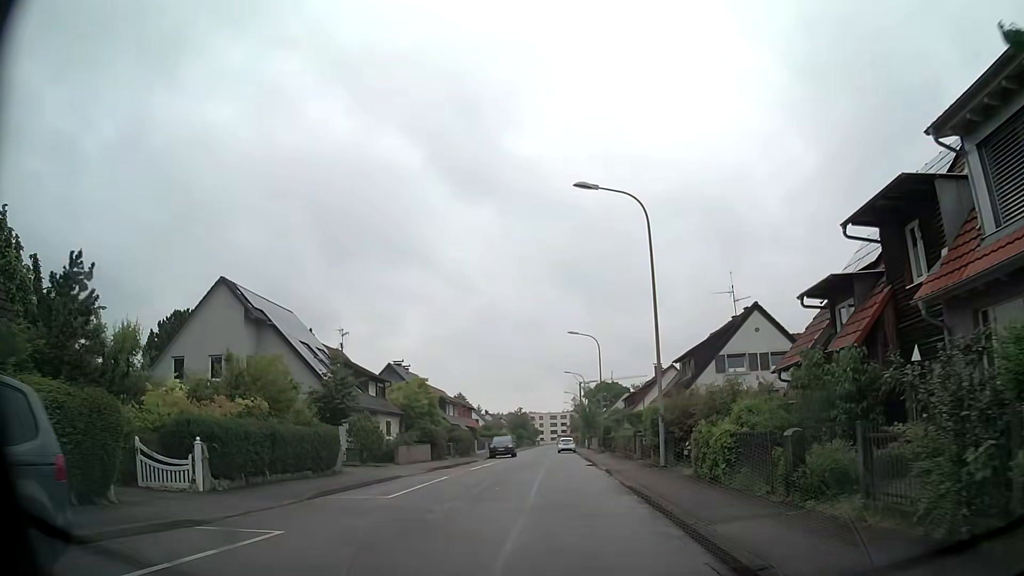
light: Day
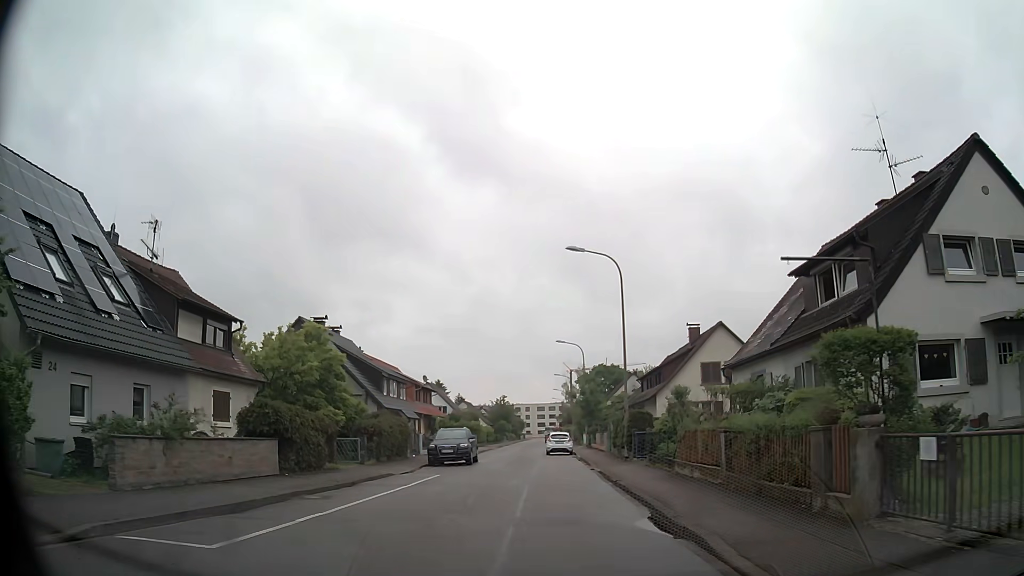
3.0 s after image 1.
(+0.4, +22.3) m; +1°
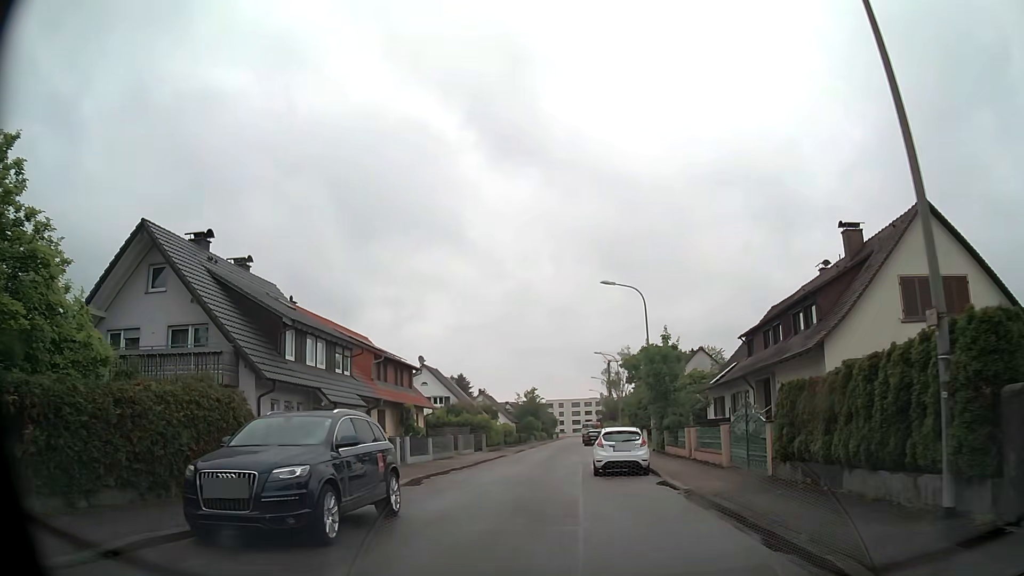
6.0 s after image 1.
(-0.1, +22.6) m; -2°
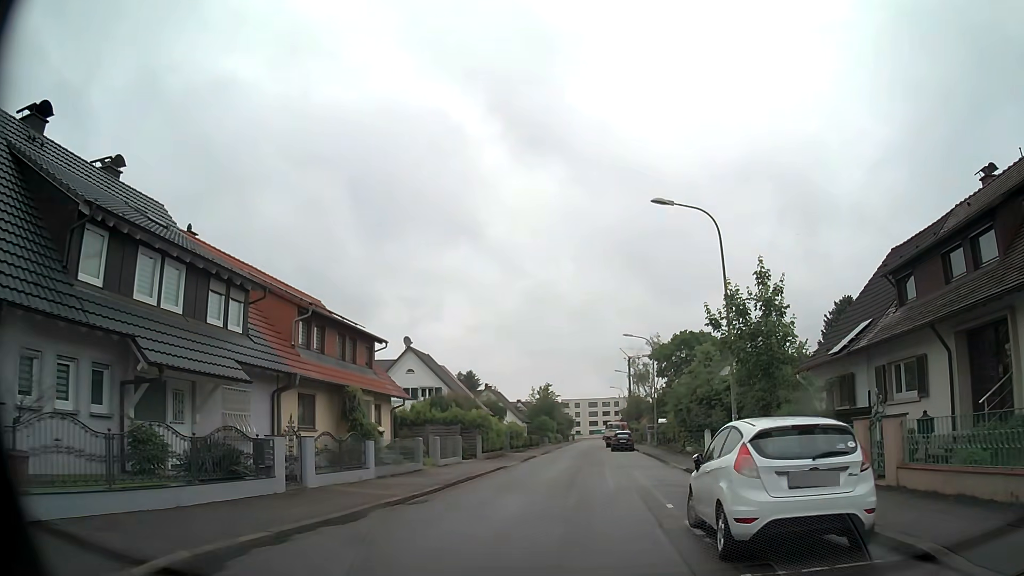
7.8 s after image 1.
(-0.3, +13.5) m; -2°
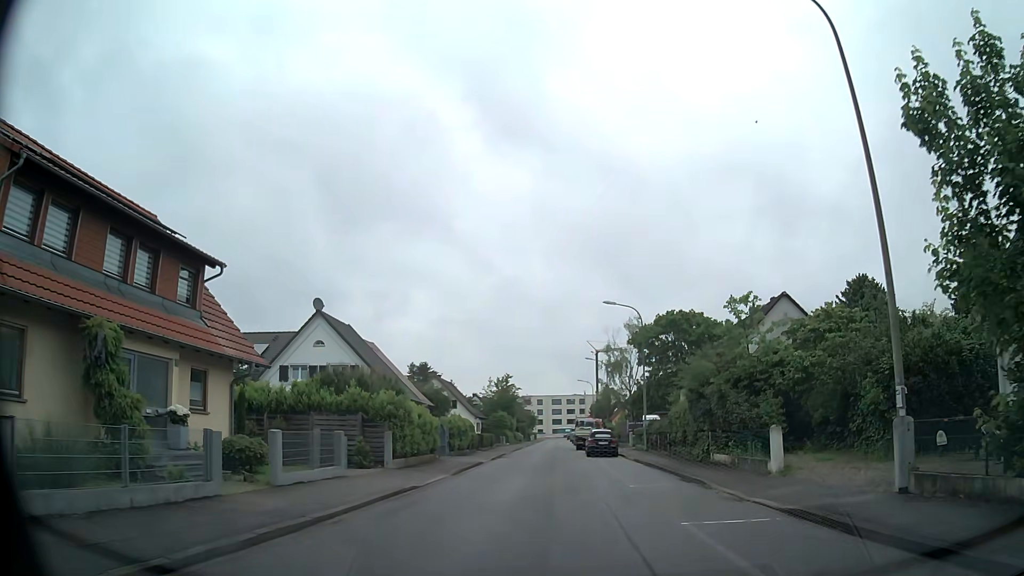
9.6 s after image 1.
(+0.4, +13.5) m; +3°
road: residential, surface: asphalt
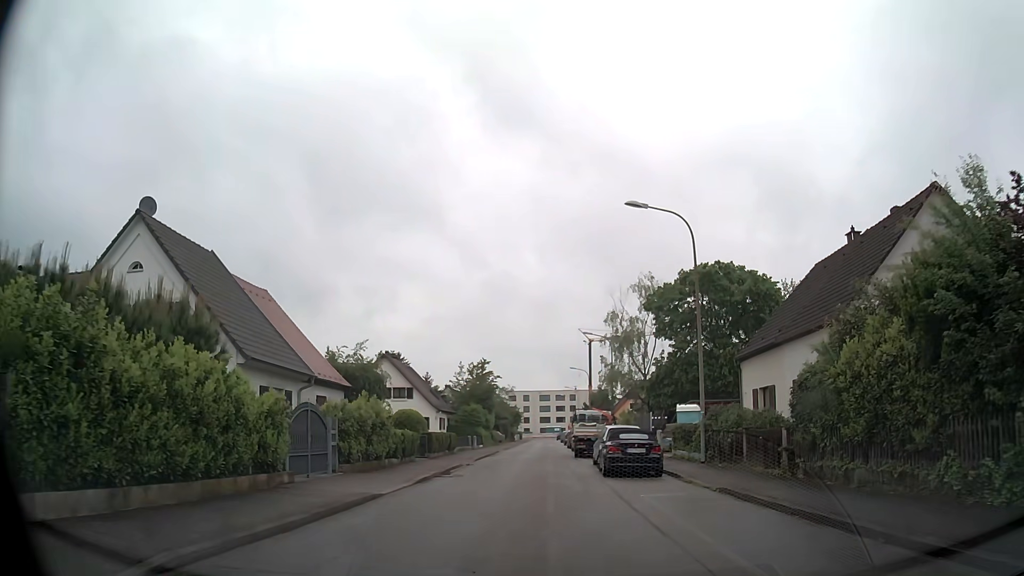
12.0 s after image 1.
(+0.3, +18.1) m; +1°
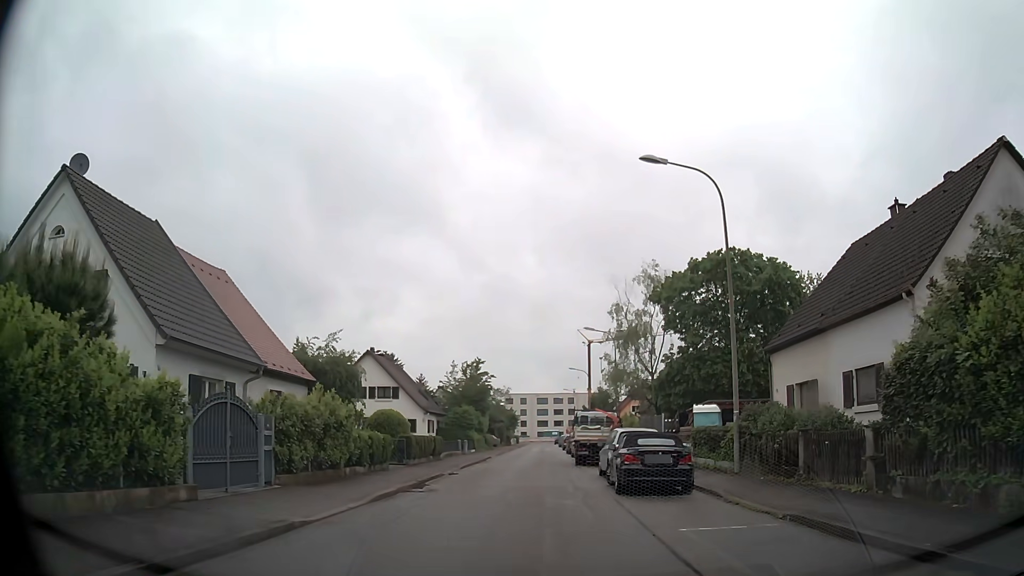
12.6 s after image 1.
(0.0, +4.5) m; +1°
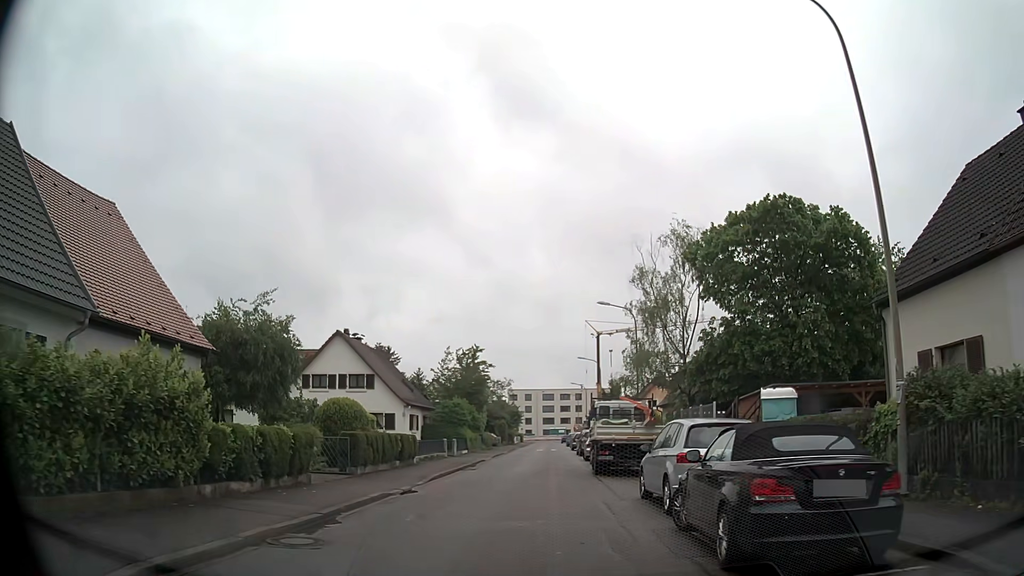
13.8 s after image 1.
(0.0, +9.0) m; -1°
(0, +10) (0, +20) (0, +30) (0, +40) (0, +50) (0, +60) (0, +70) (0, +80) (0, +90) (0, +100) m
